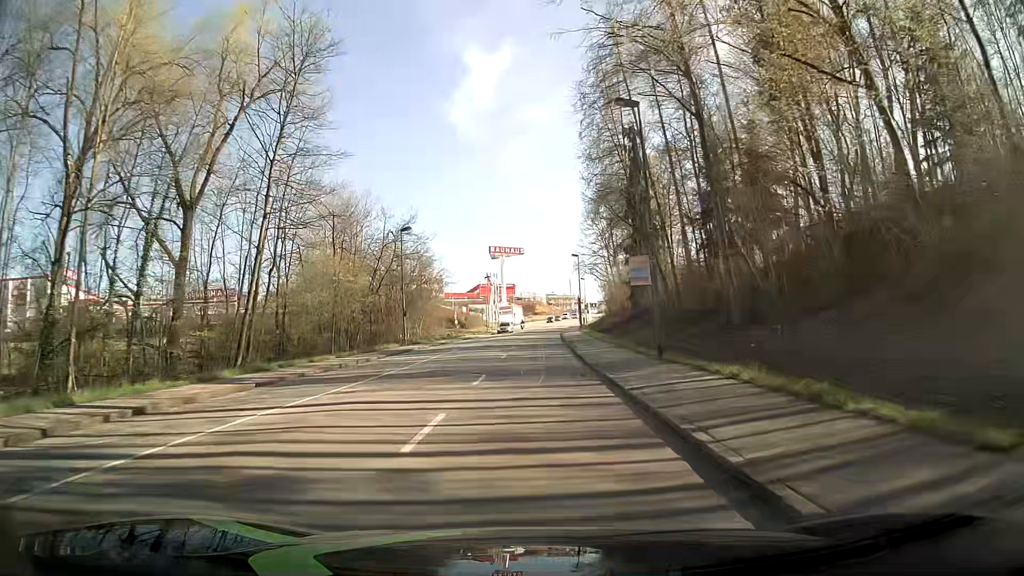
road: tertiary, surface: asphalt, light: Day
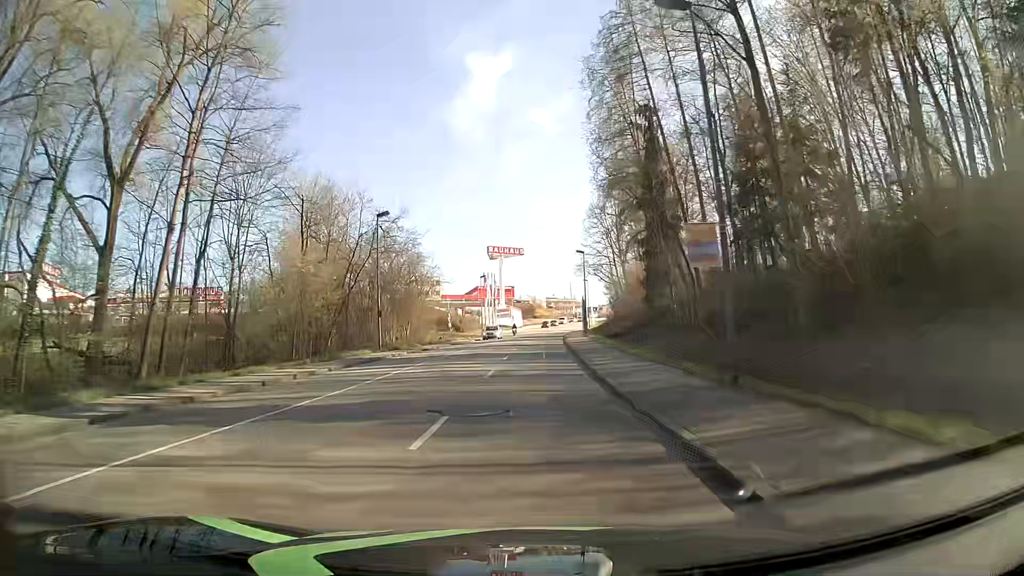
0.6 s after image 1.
(-0.1, +7.6) m; 0°
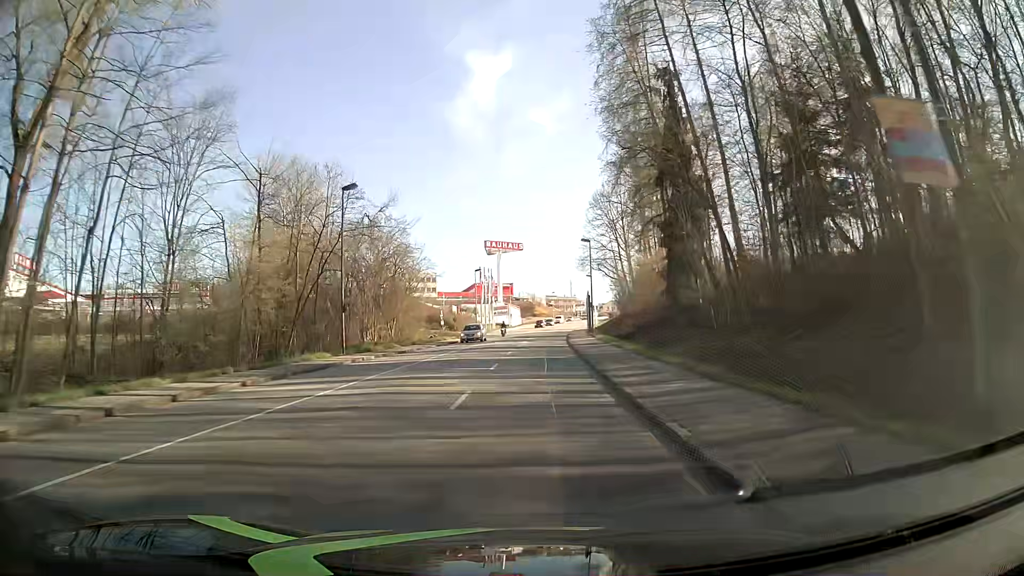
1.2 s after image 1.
(+0.1, +7.6) m; +1°
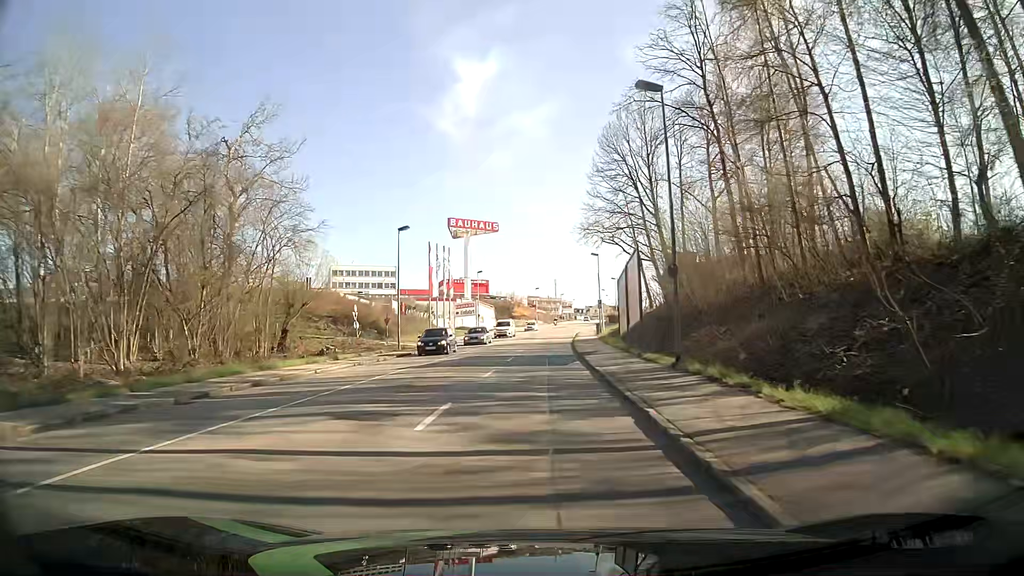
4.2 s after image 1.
(+0.4, +38.0) m; +1°
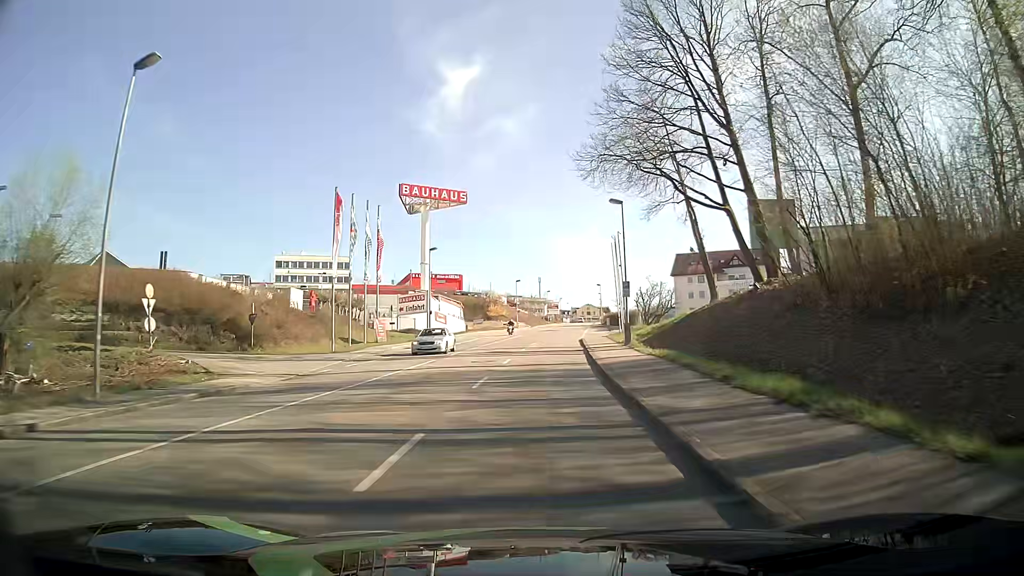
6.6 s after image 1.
(+0.8, +30.4) m; +3°
(0, +10) (0, +20) (0, +30) (+1, +40) (+1, +50) (+2, +60) (+3, +70) (+3, +80) (+4, +90) (+4, +100) m
